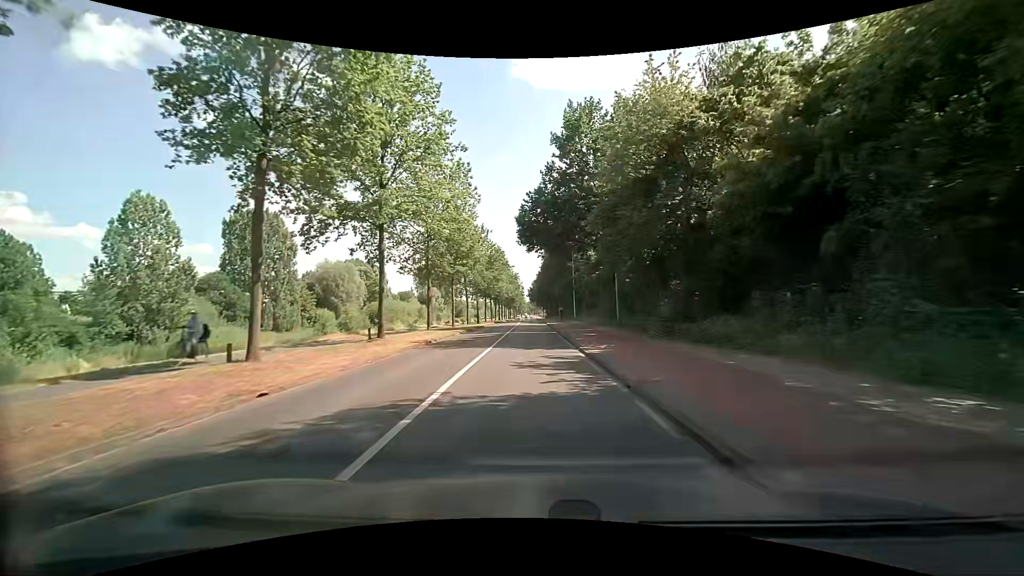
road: secondary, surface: asphalt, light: Day
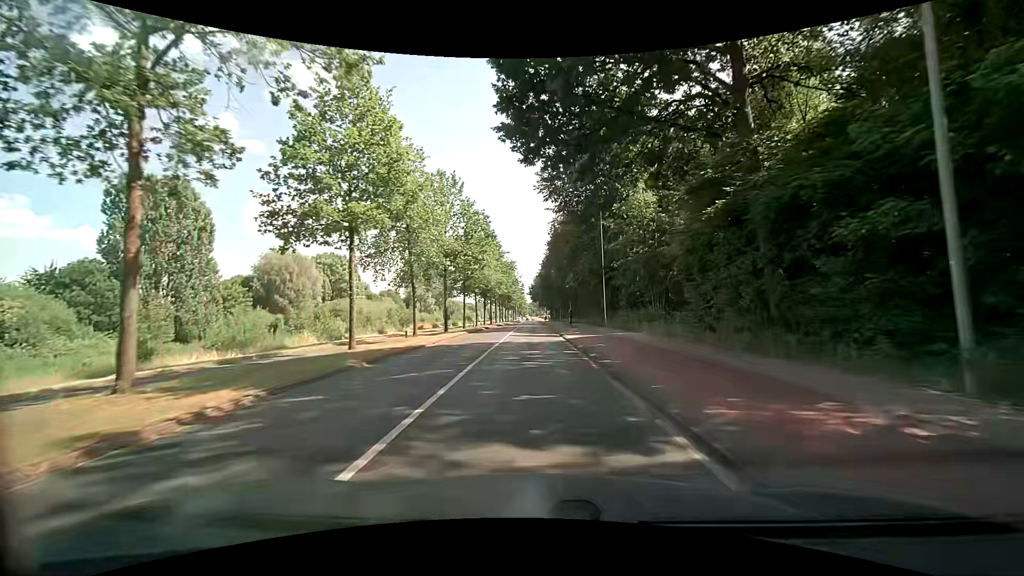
(0.0, +28.7) m; 0°
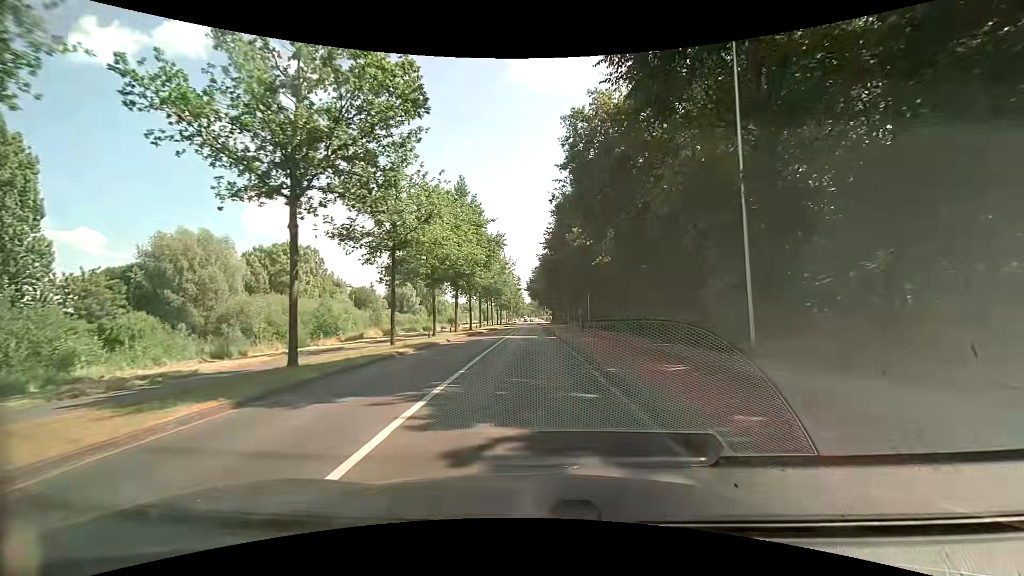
(-0.1, +29.0) m; 0°
(0, +10) (0, +20) (0, +30) (0, +40) (0, +50) (0, +60) (0, +70) (0, +80) (0, +90) (0, +100) m
